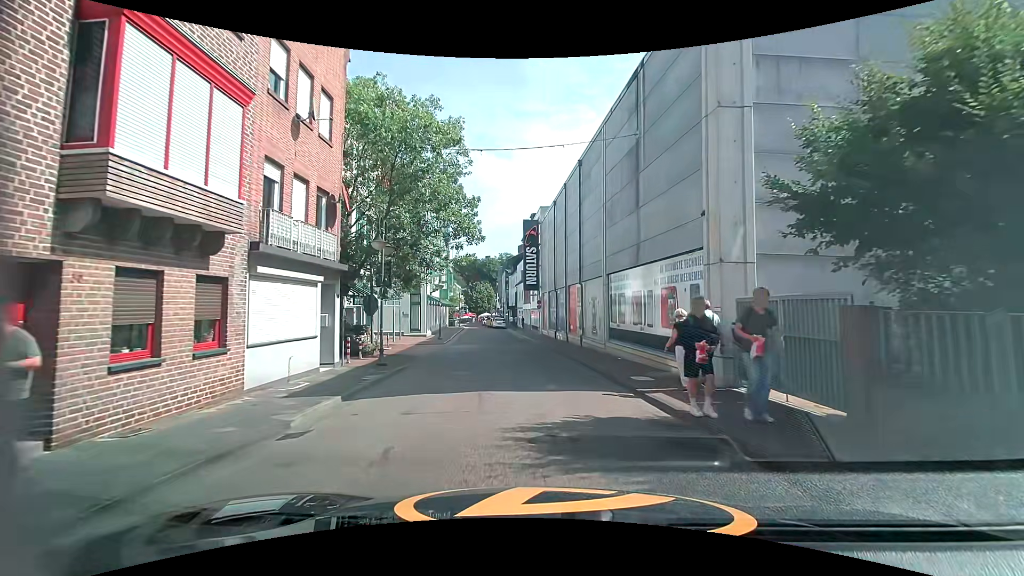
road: unclassified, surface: asphalt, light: Day
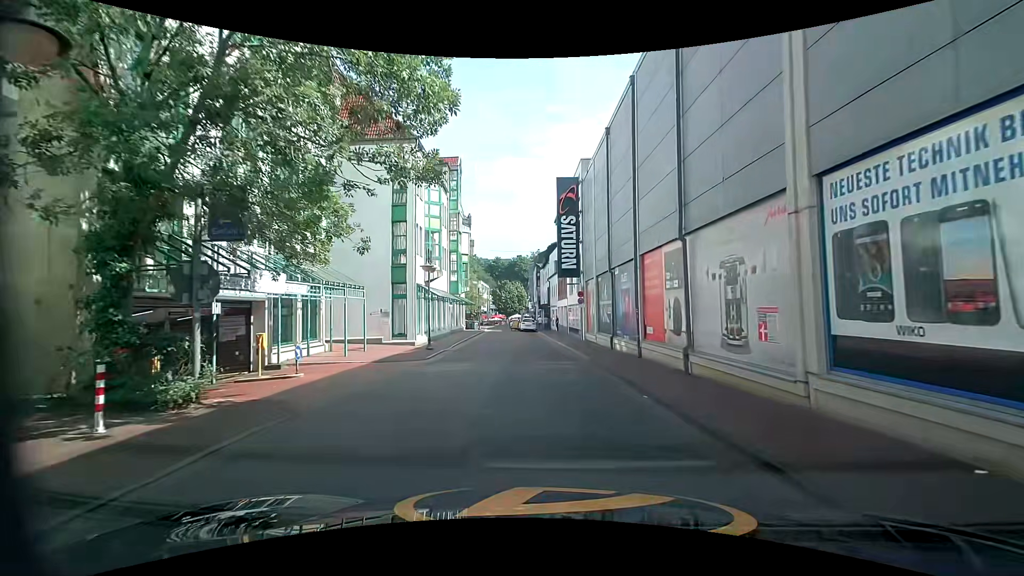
(-0.3, +13.6) m; -3°
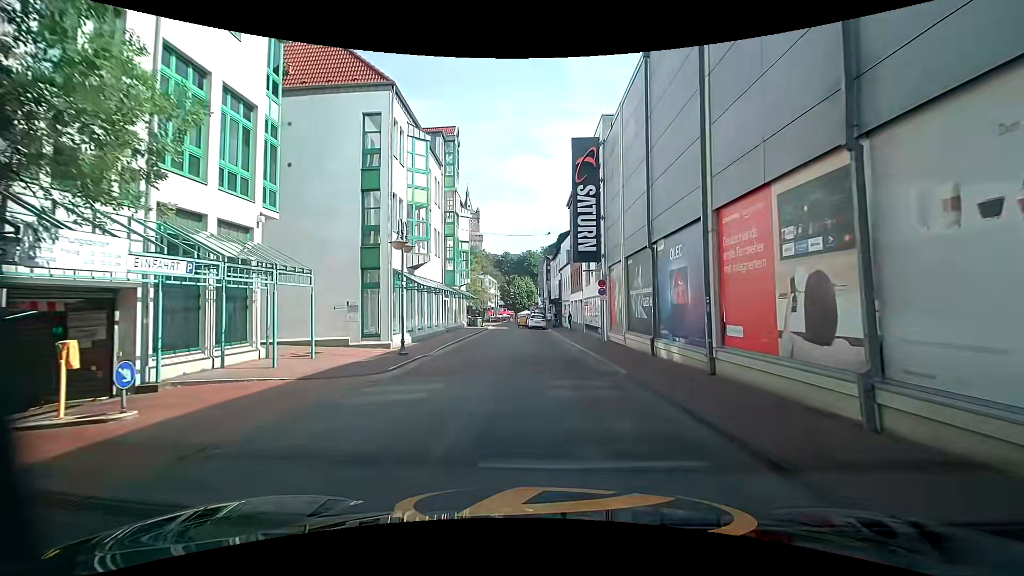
(0.0, +6.3) m; -3°
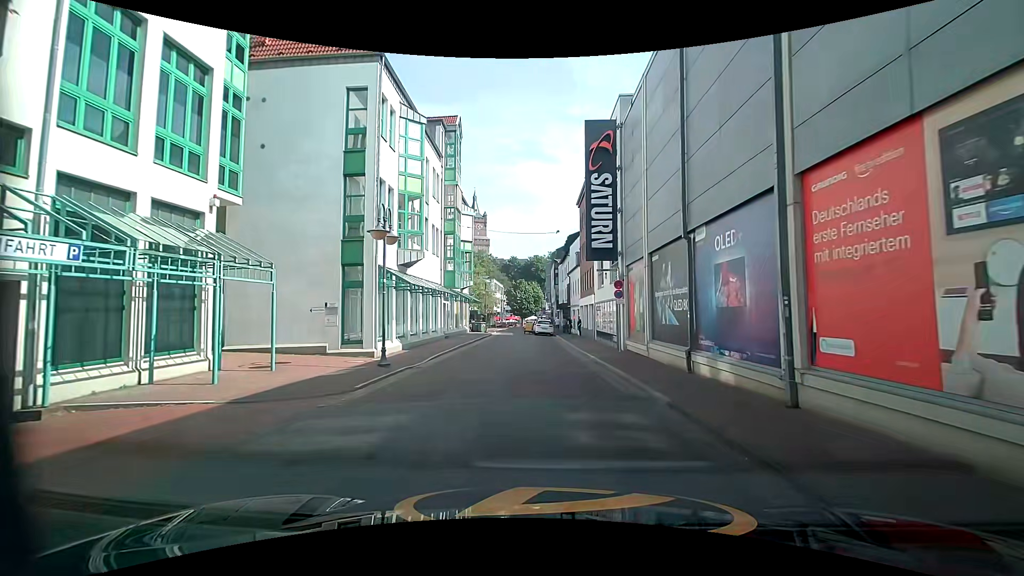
(+0.1, +3.0) m; +1°
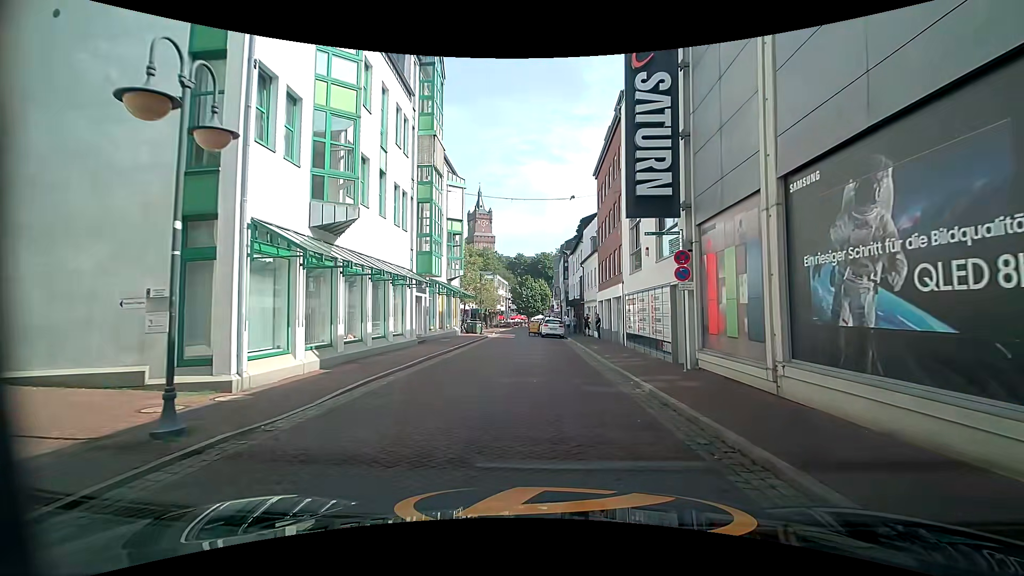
(0.0, +9.1) m; 0°
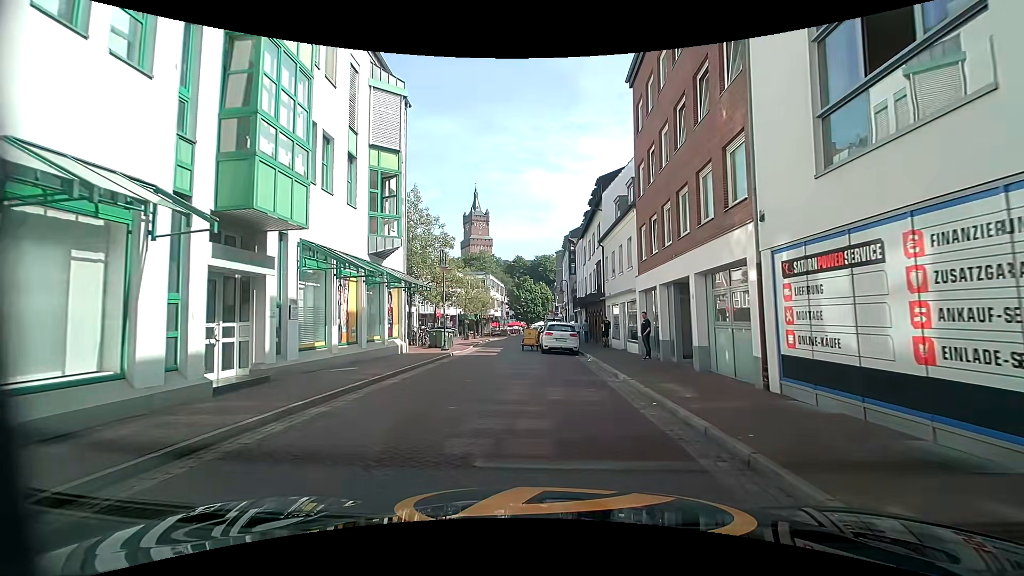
(-0.1, +15.4) m; 0°
